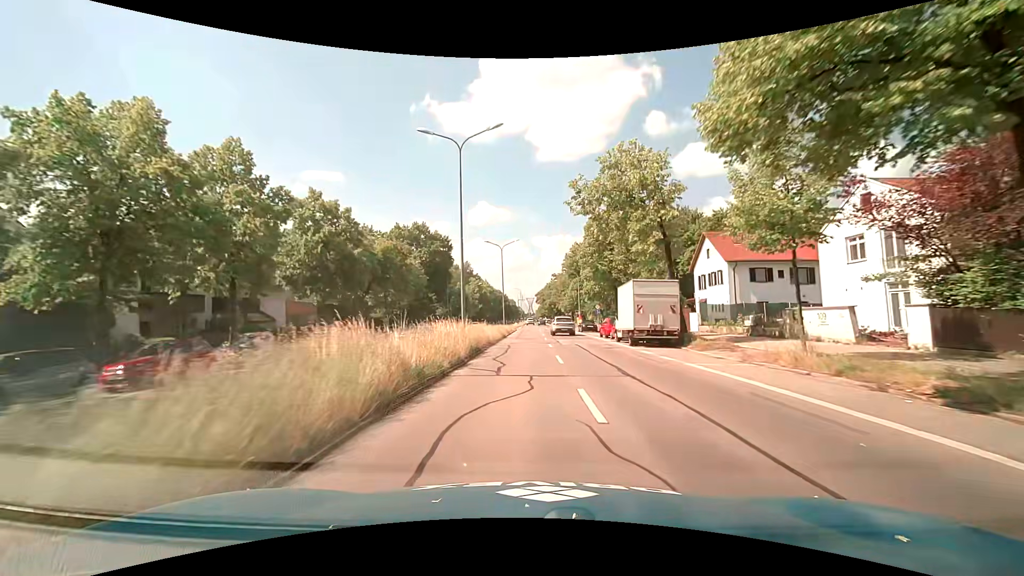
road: primary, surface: asphalt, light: Day
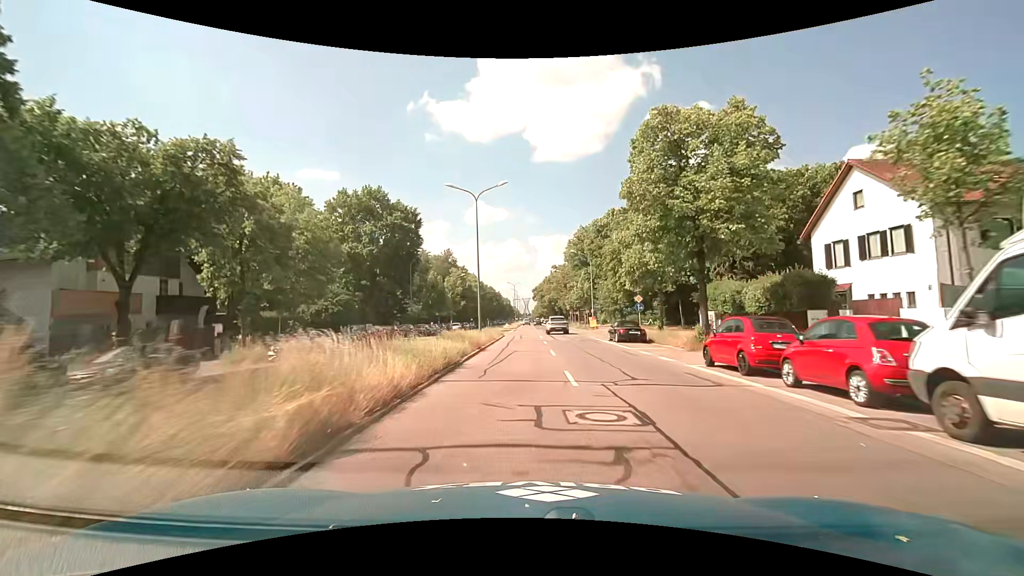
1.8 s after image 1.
(0.0, +23.8) m; +1°
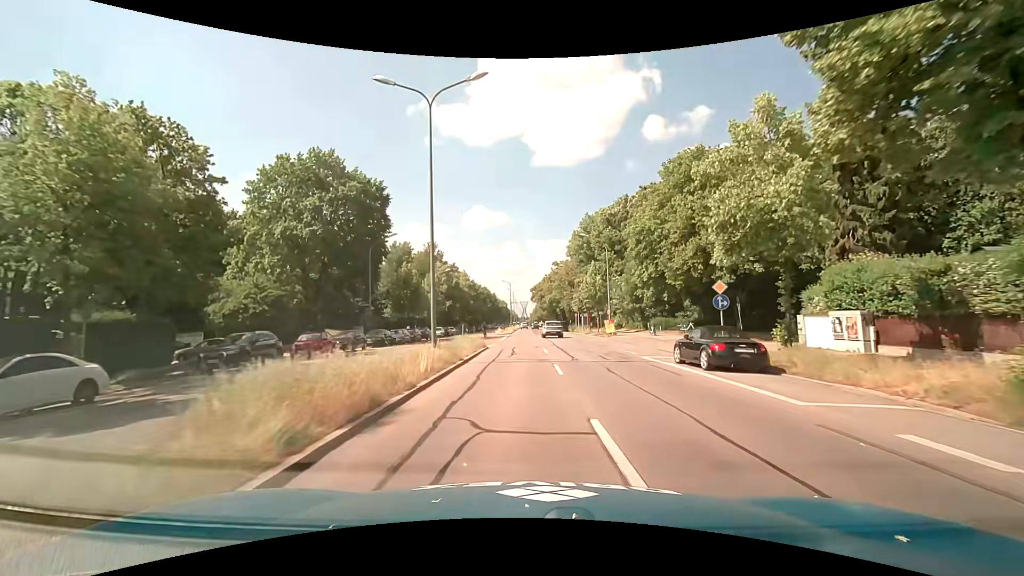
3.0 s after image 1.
(-0.1, +15.1) m; 0°
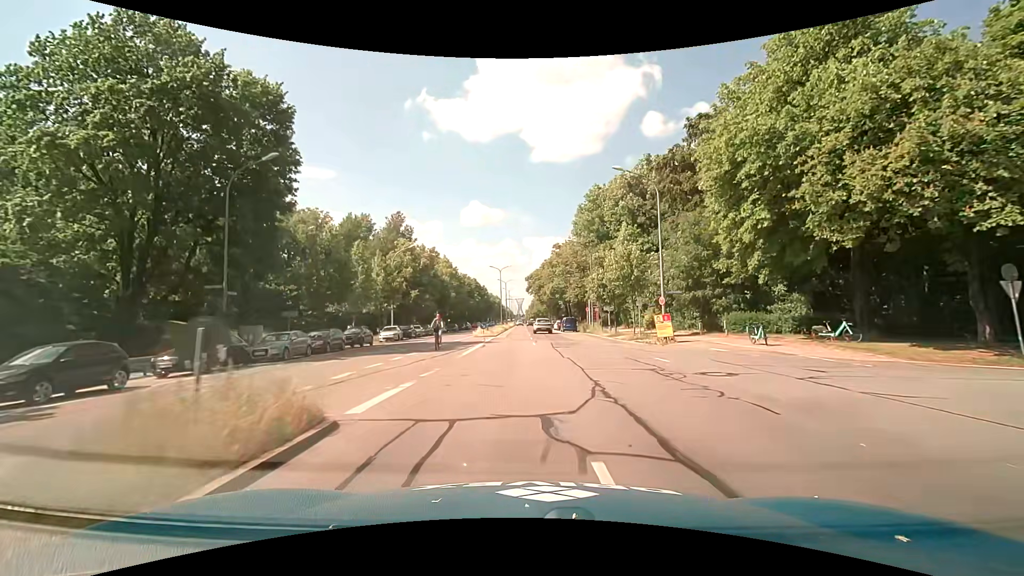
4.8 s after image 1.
(+0.1, +21.5) m; +1°
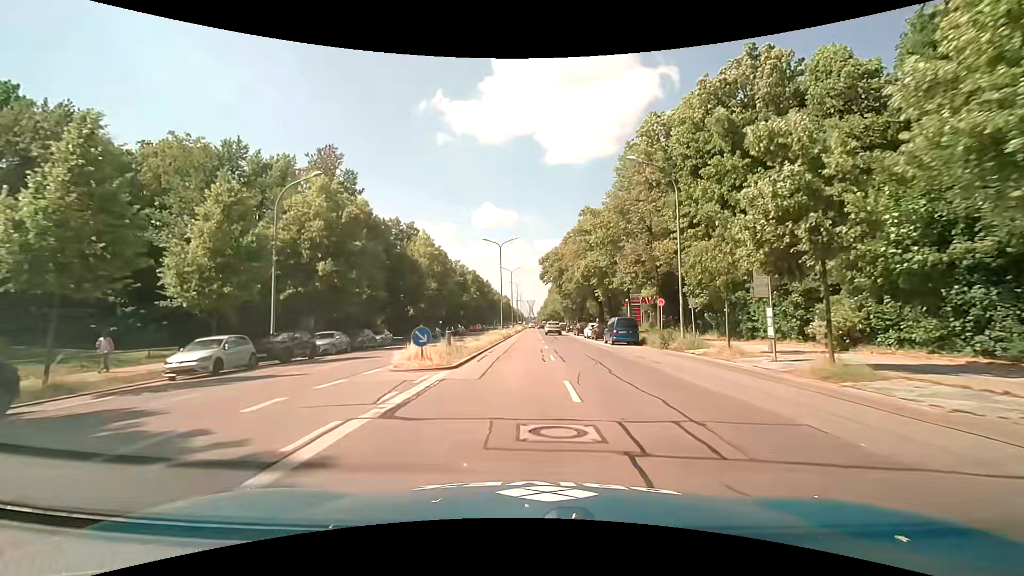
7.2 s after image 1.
(-0.8, +28.8) m; -2°
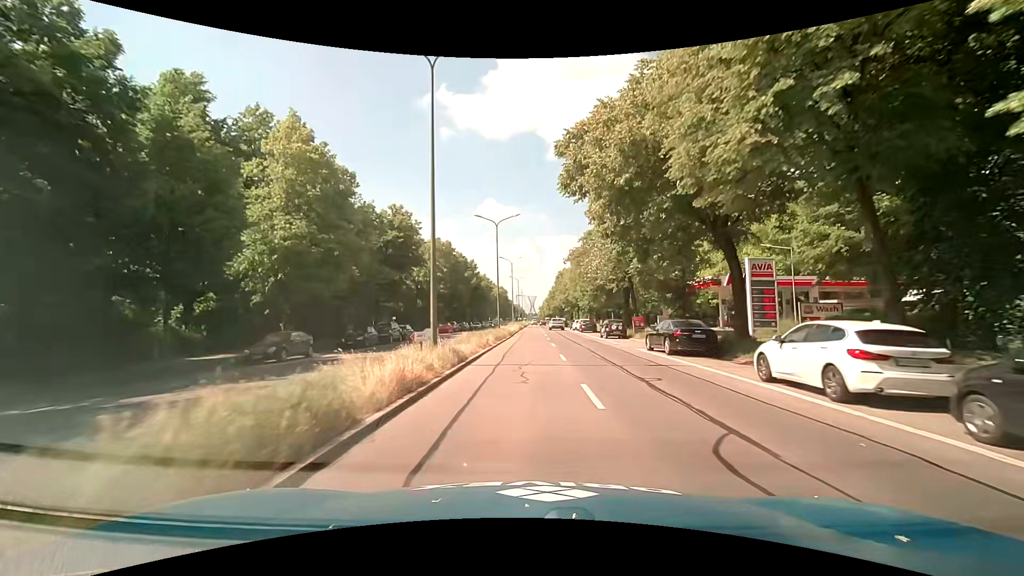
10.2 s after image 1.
(+0.2, +37.8) m; 0°
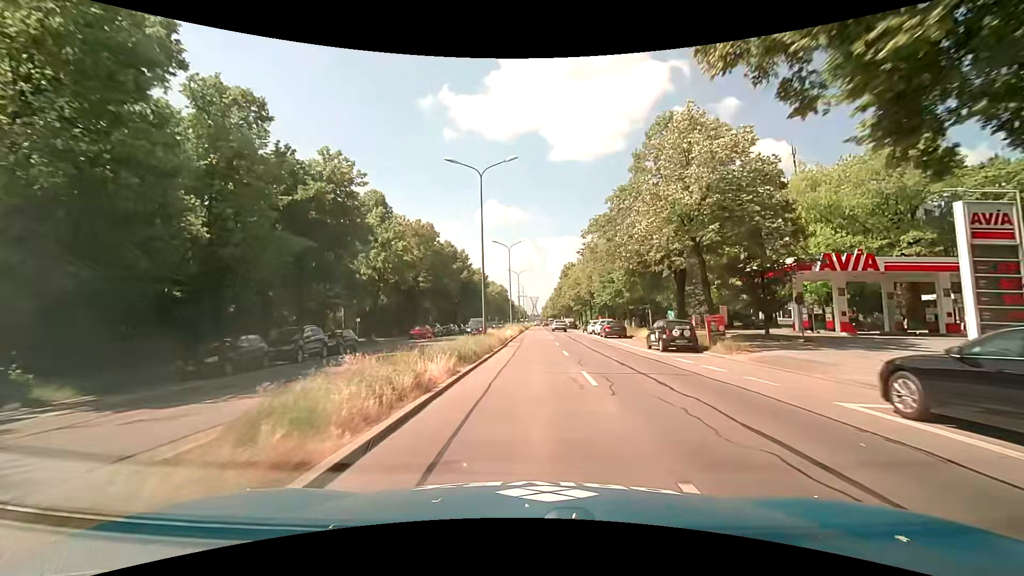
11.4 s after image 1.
(-0.1, +15.6) m; 0°
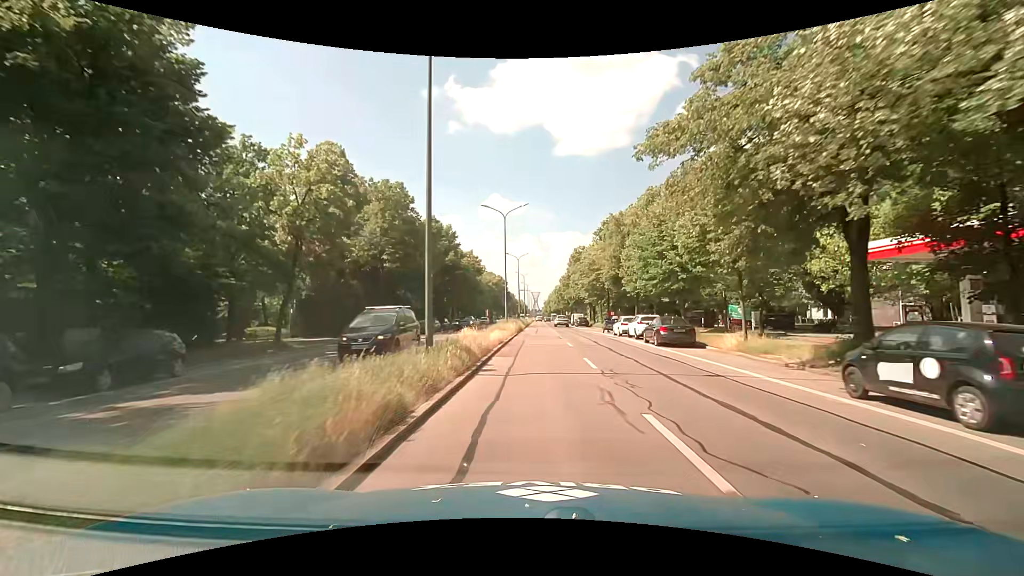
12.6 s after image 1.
(-0.1, +15.7) m; -1°
(0, +10) (0, +20) (+1, +30) (+1, +40) (+1, +50) (+2, +60) (+2, +70) (+2, +80) (+2, +90) (+2, +100) m
